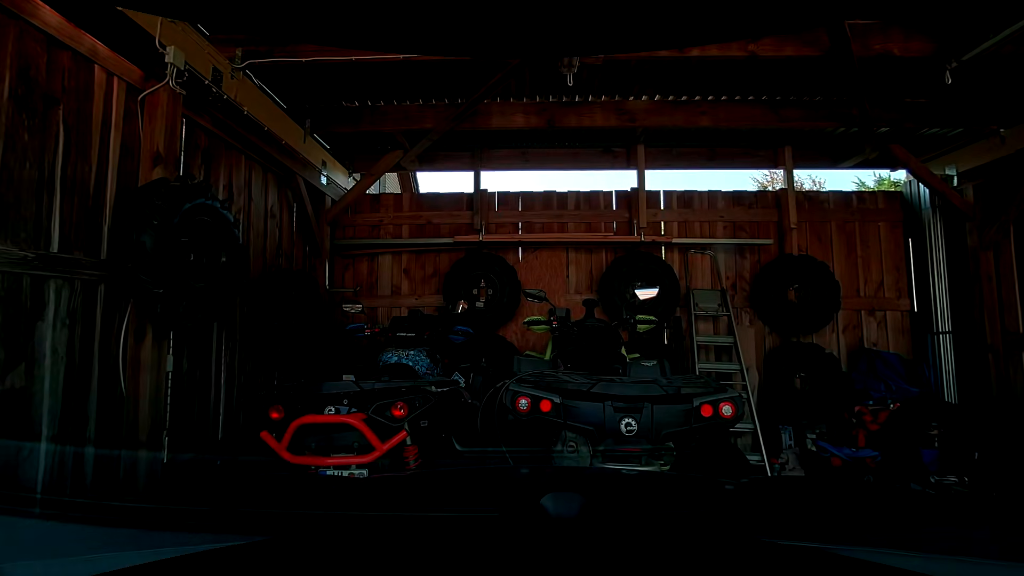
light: Day
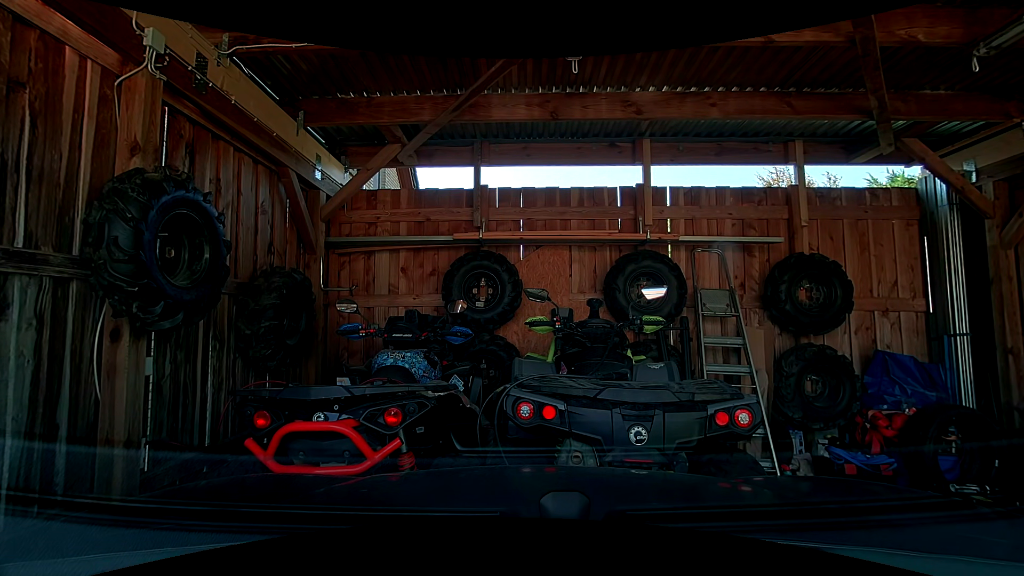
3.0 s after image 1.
(0.0, +0.2) m; 0°
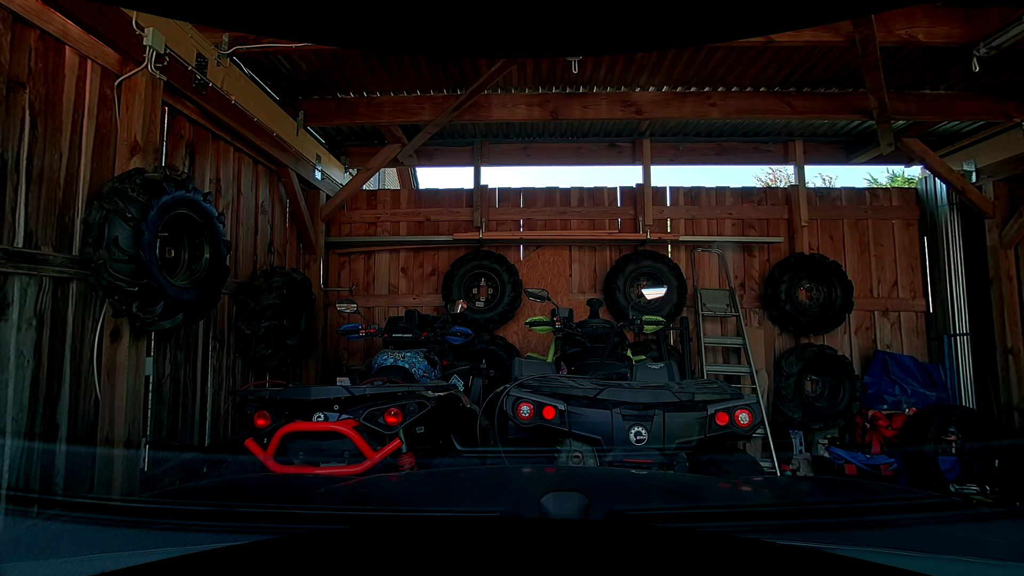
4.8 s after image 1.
(0.0, 0.0) m; 0°
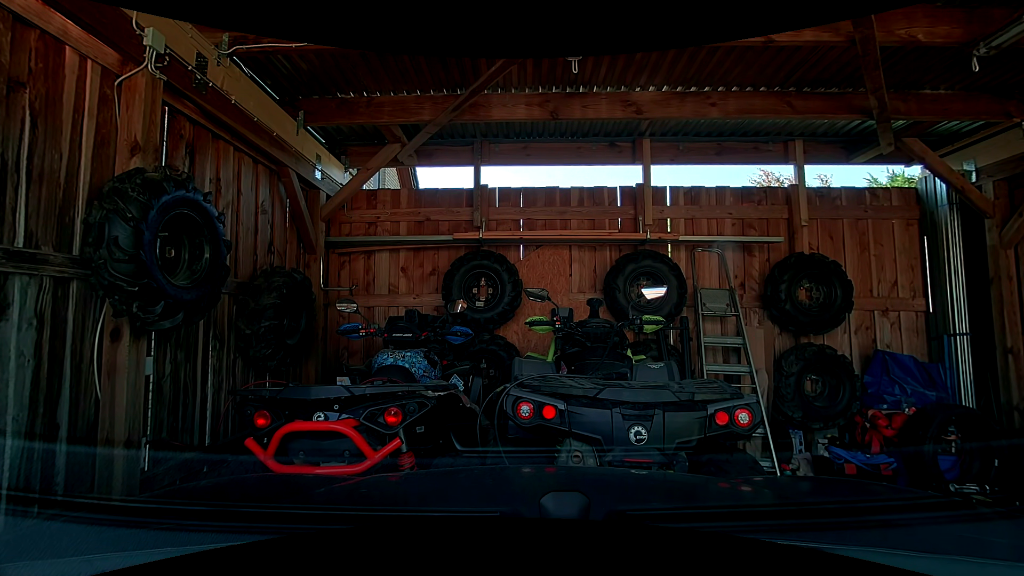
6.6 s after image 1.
(0.0, 0.0) m; 0°
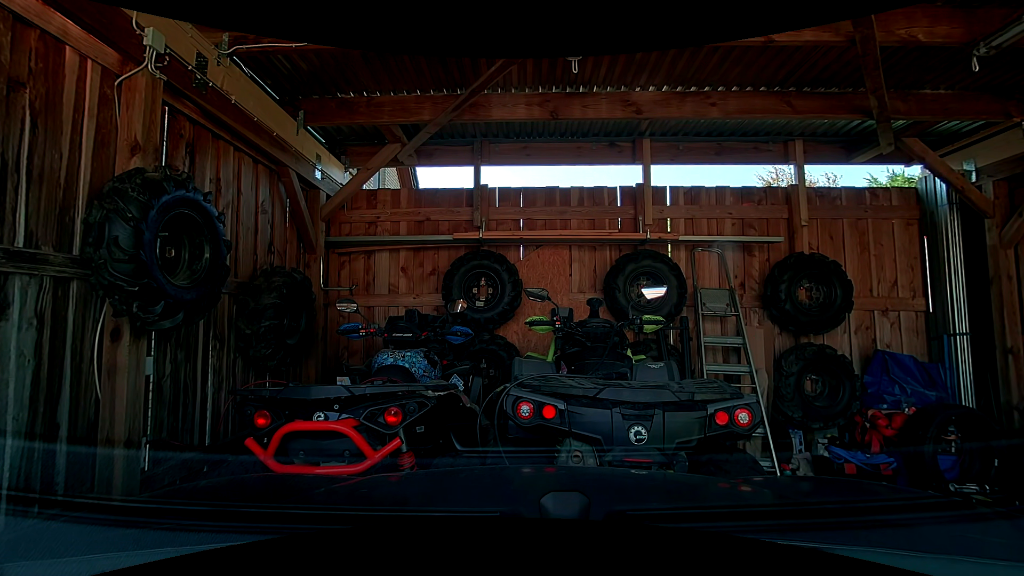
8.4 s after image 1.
(0.0, 0.0) m; 0°
